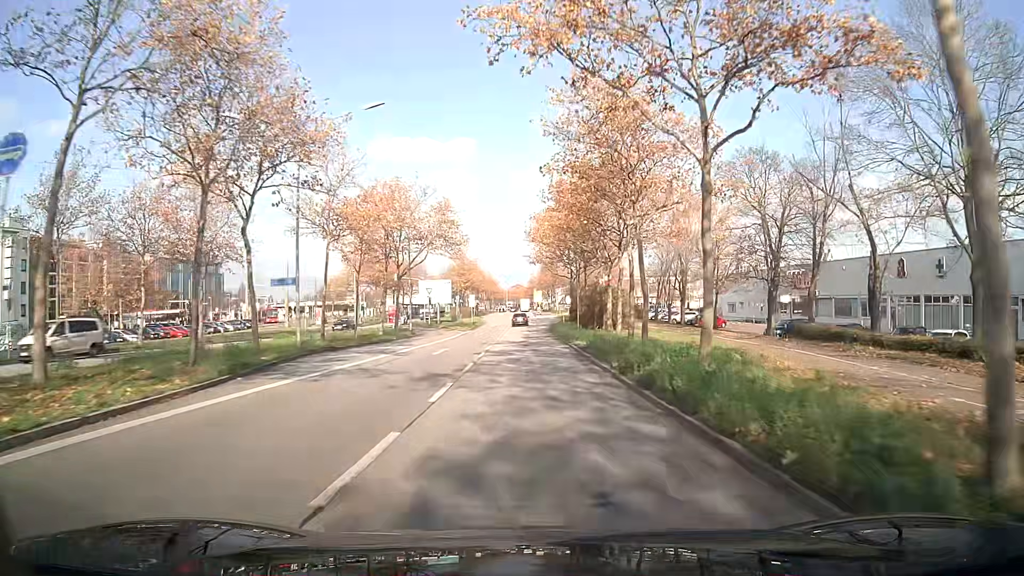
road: primary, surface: asphalt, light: Day
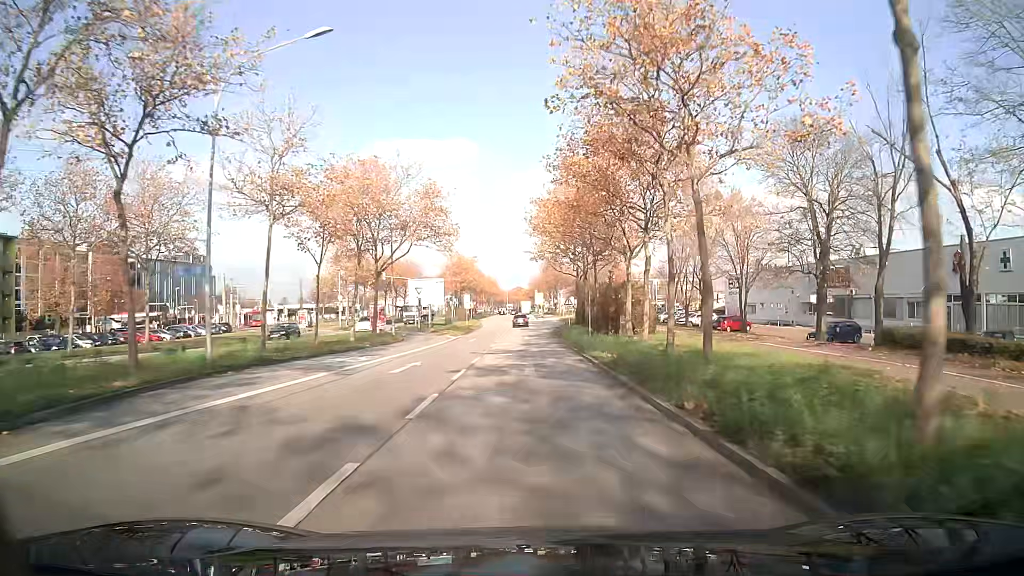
(0.0, +7.8) m; 0°
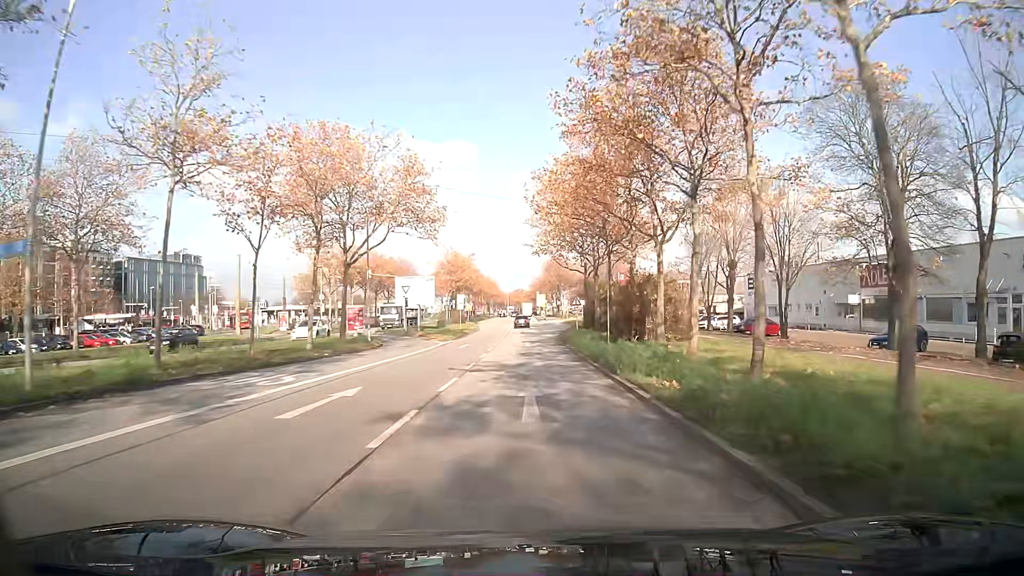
(0.0, +8.0) m; 0°
(0, +10) (0, +20) (0, +30) (0, +40) (0, +50) (-1, +60) (-1, +70) (-1, +80) (-1, +90) (-1, +100) m
